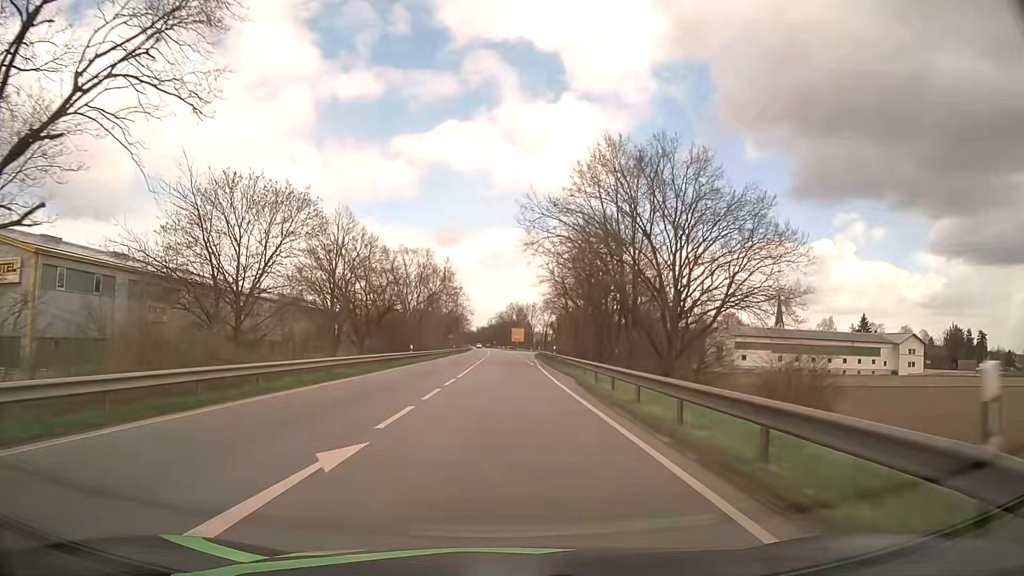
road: primary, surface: asphalt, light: Day
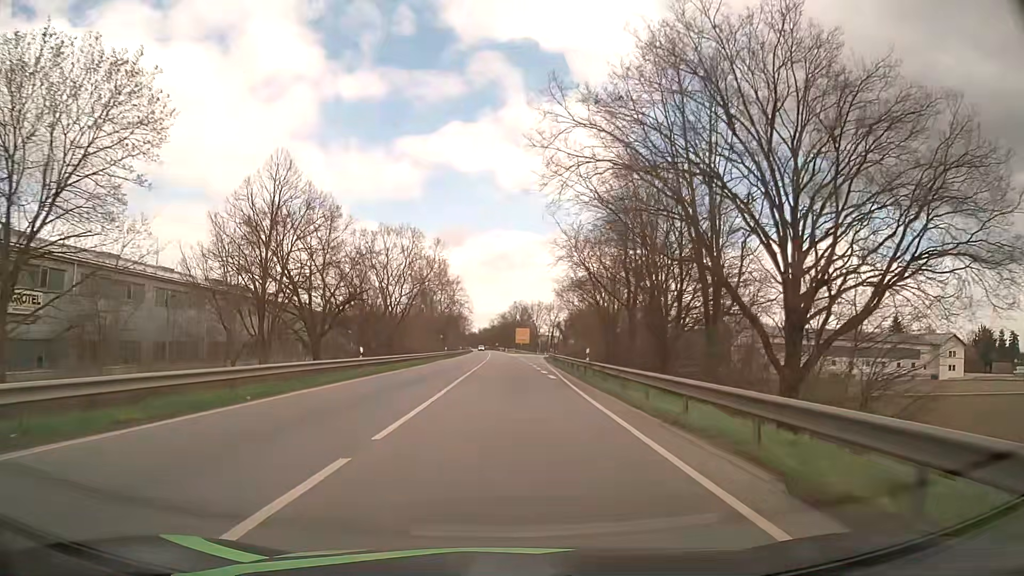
(-0.1, +19.0) m; 0°
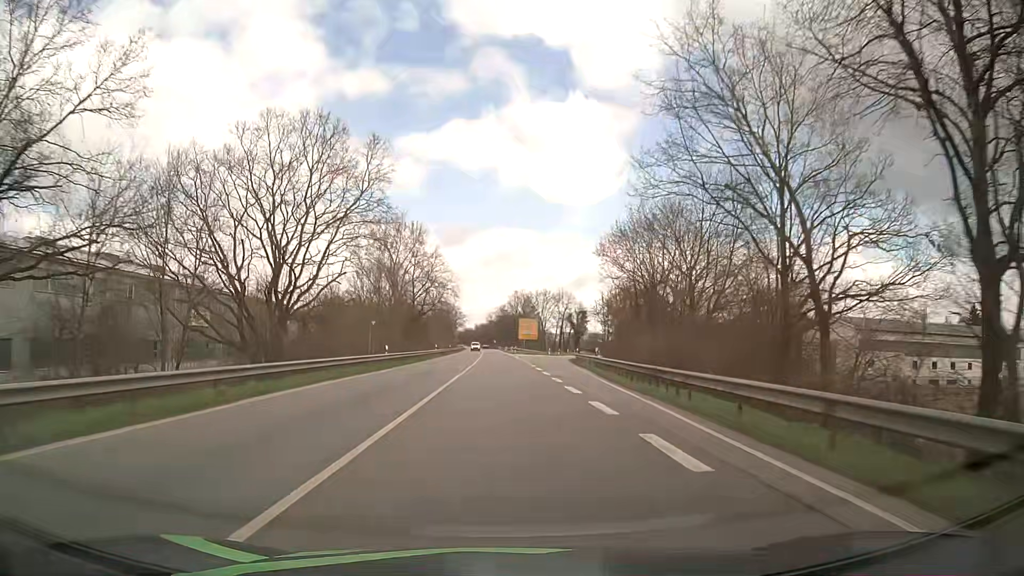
(+0.1, +41.1) m; 0°
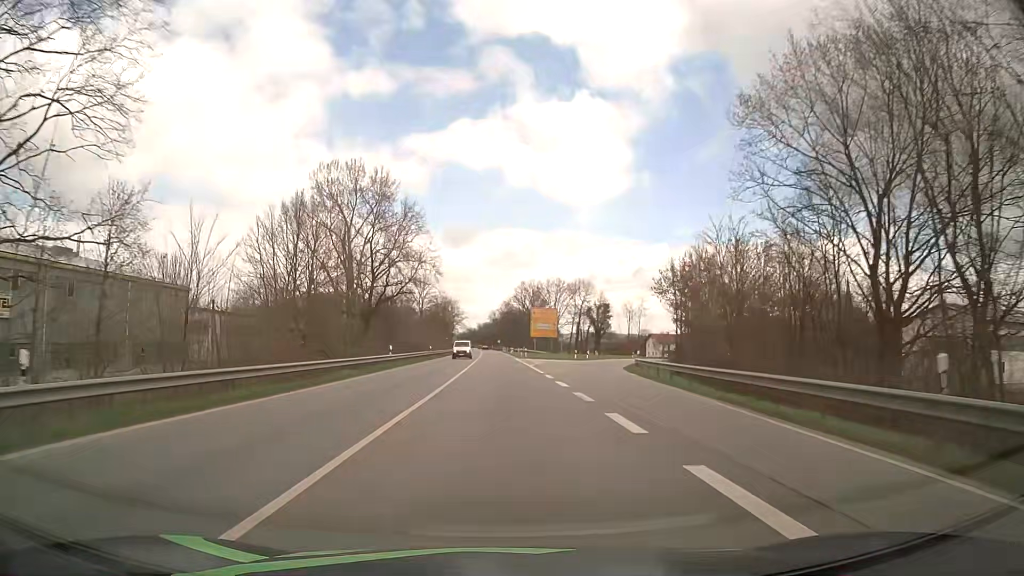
(0.0, +33.1) m; 0°
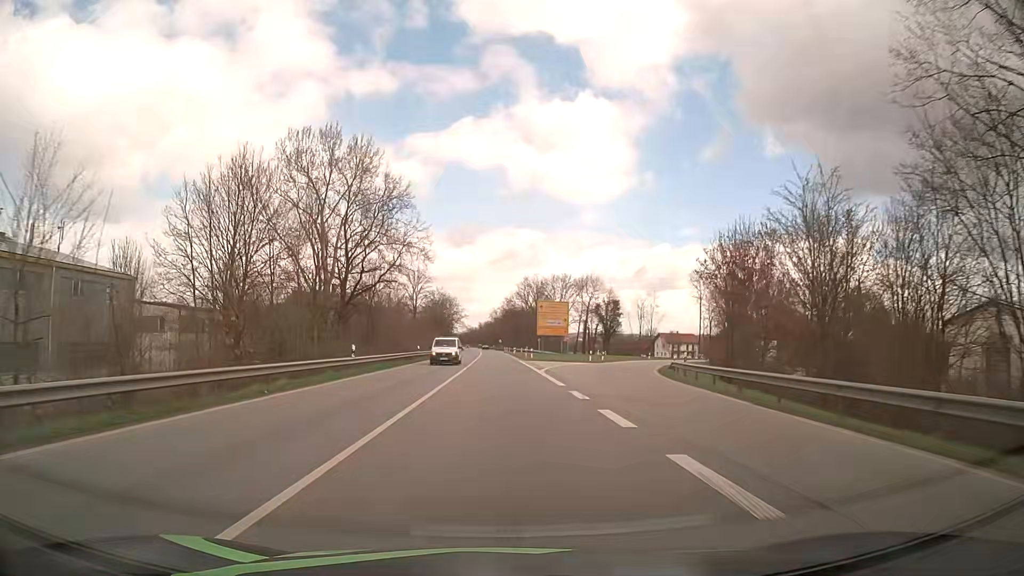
(0.0, +11.3) m; 0°
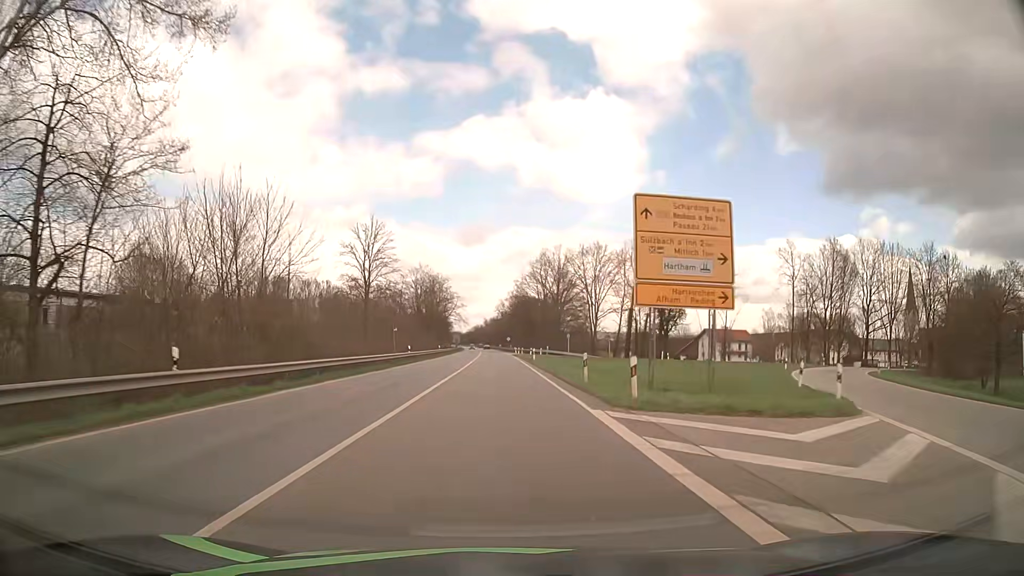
(-0.4, +46.4) m; -1°
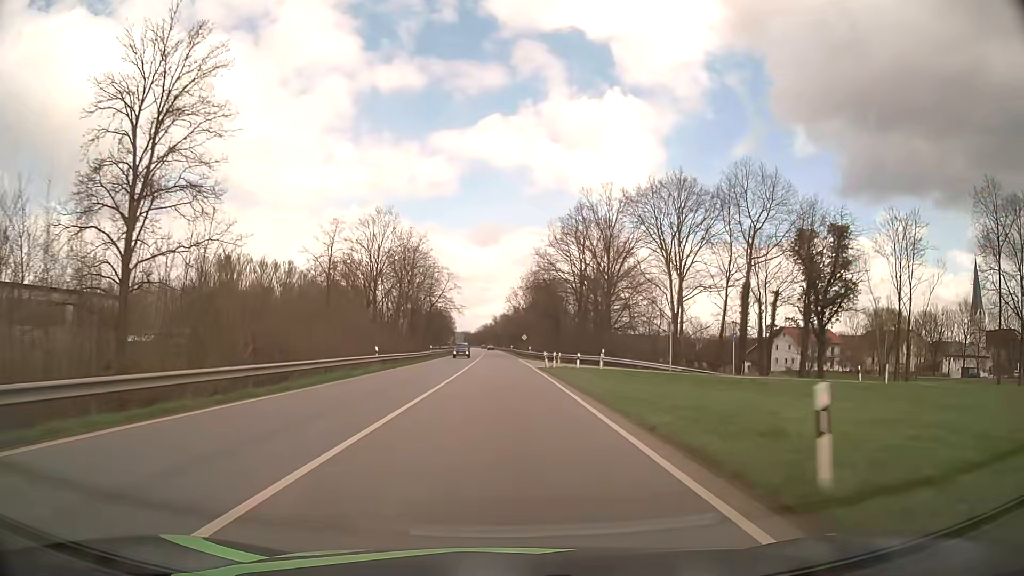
(-0.4, +48.1) m; -1°
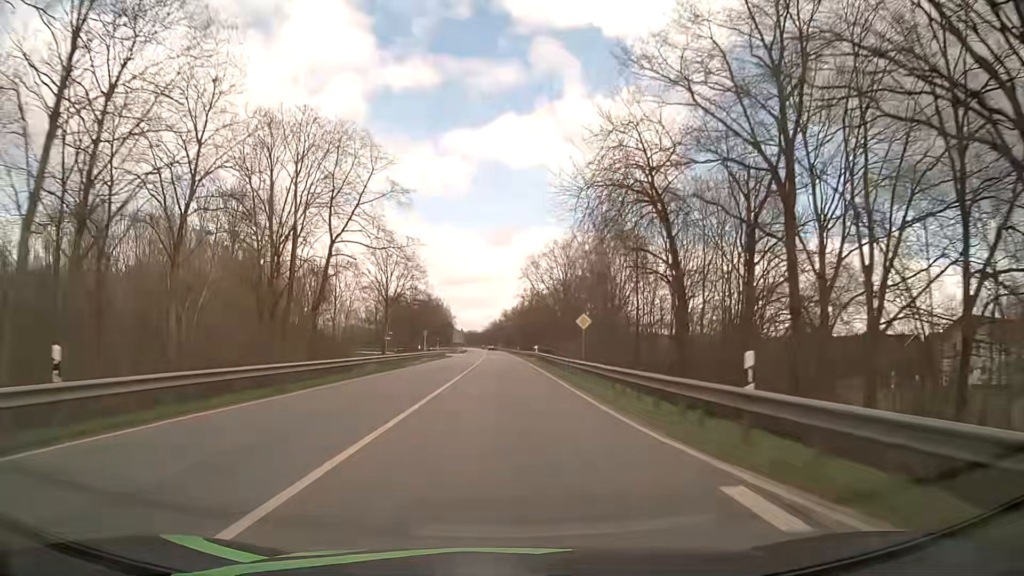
(-0.6, +62.1) m; -1°
(0, +10) (0, +20) (0, +30) (0, +40) (0, +50) (0, +60) (0, +70) (-1, +80) (-1, +90) (-1, +100) m
